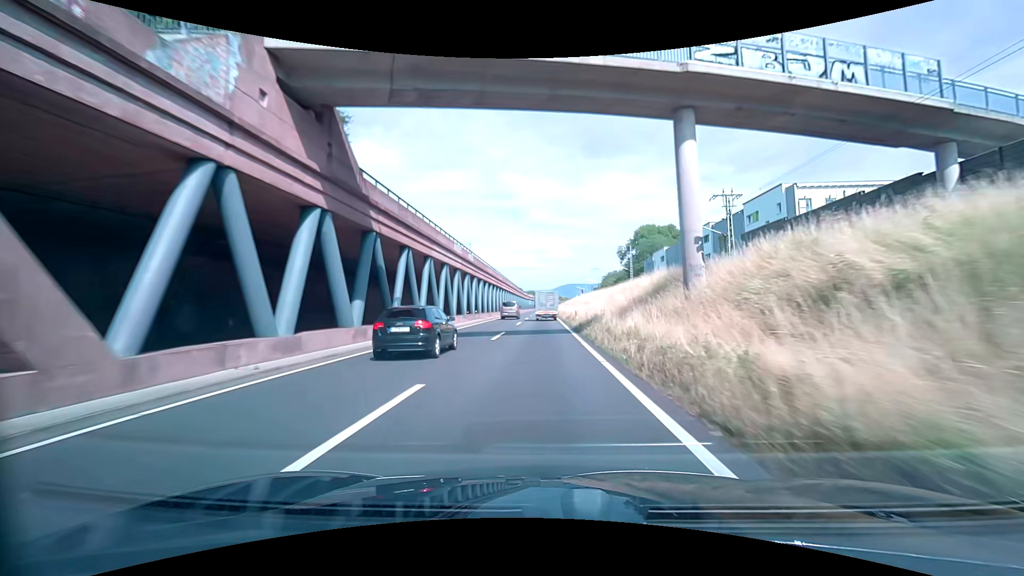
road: trunk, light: Day
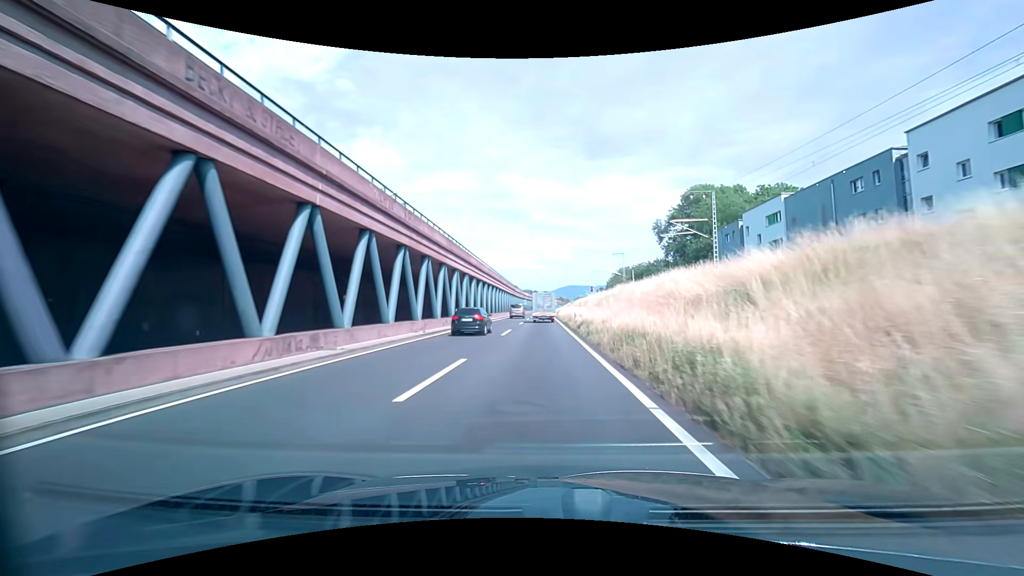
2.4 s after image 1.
(0.0, +49.4) m; 0°
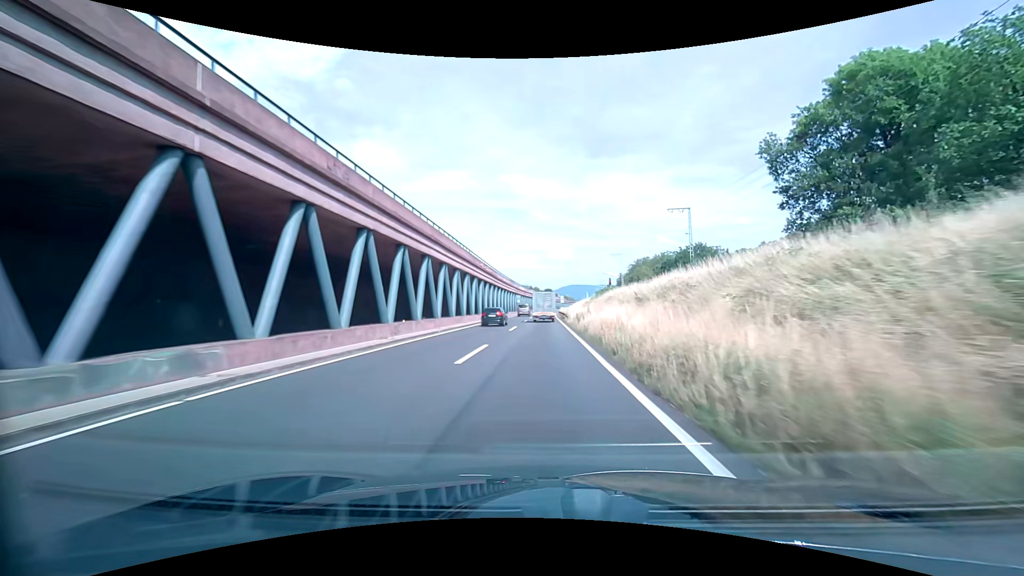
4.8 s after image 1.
(0.0, +49.2) m; 0°
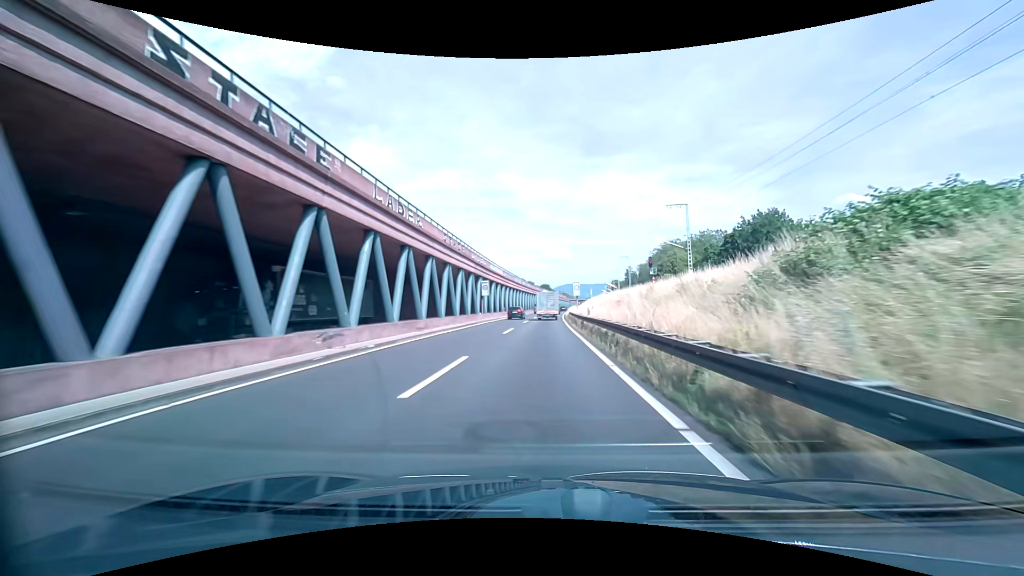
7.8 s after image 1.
(-0.1, +58.5) m; 0°
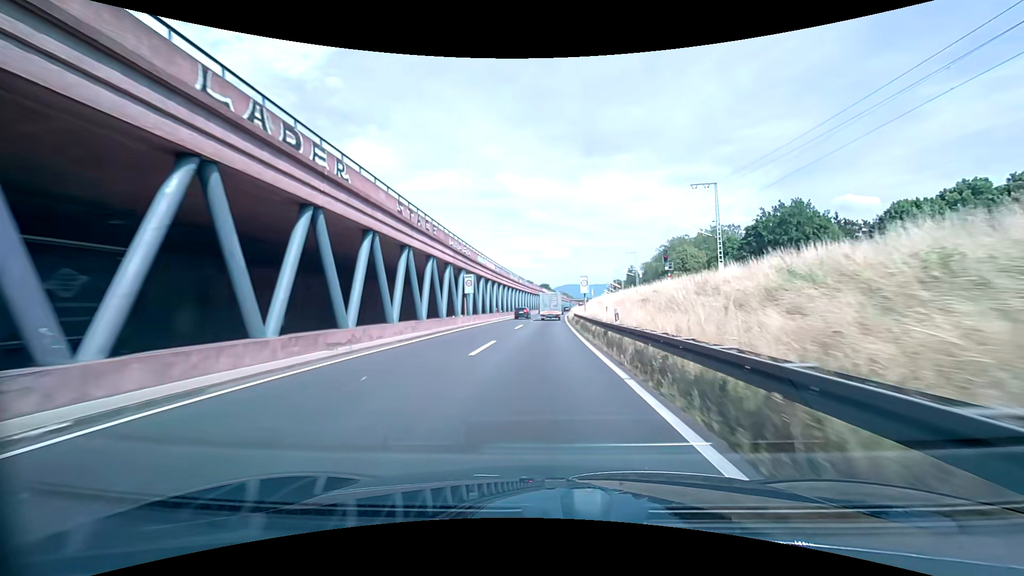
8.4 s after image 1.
(0.0, +11.2) m; 0°
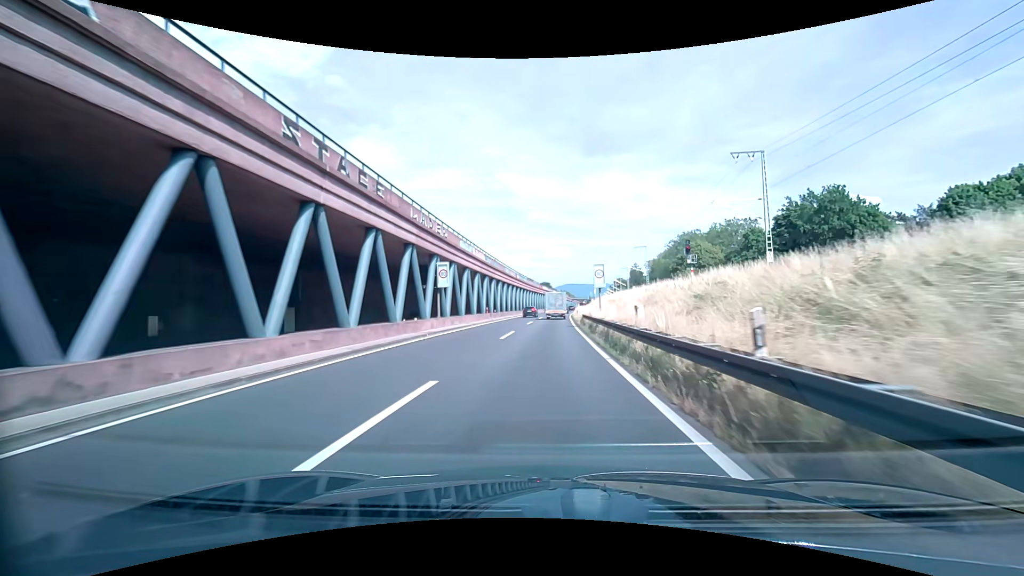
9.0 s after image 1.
(0.0, +11.1) m; 0°
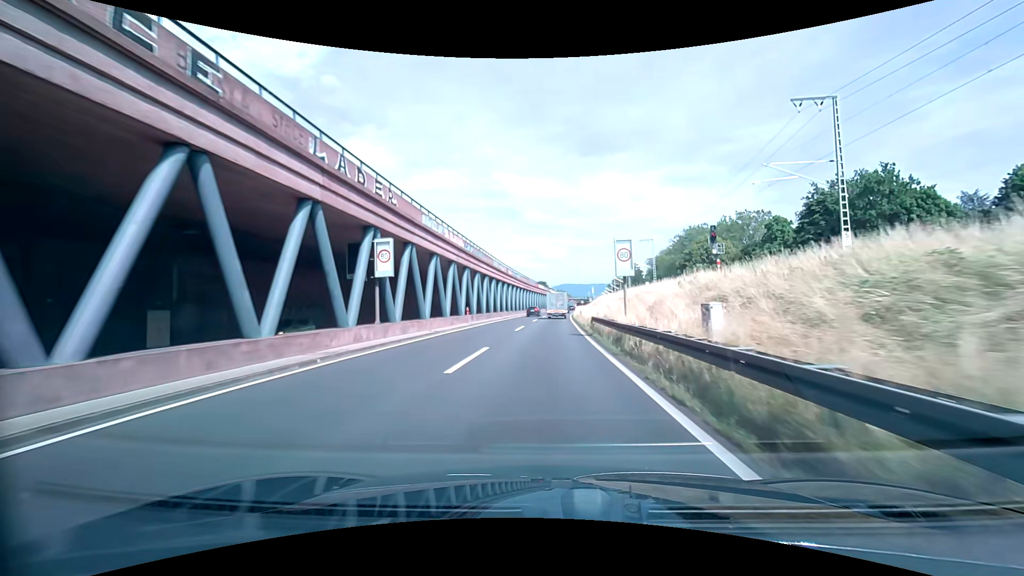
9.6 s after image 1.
(0.0, +11.1) m; 0°
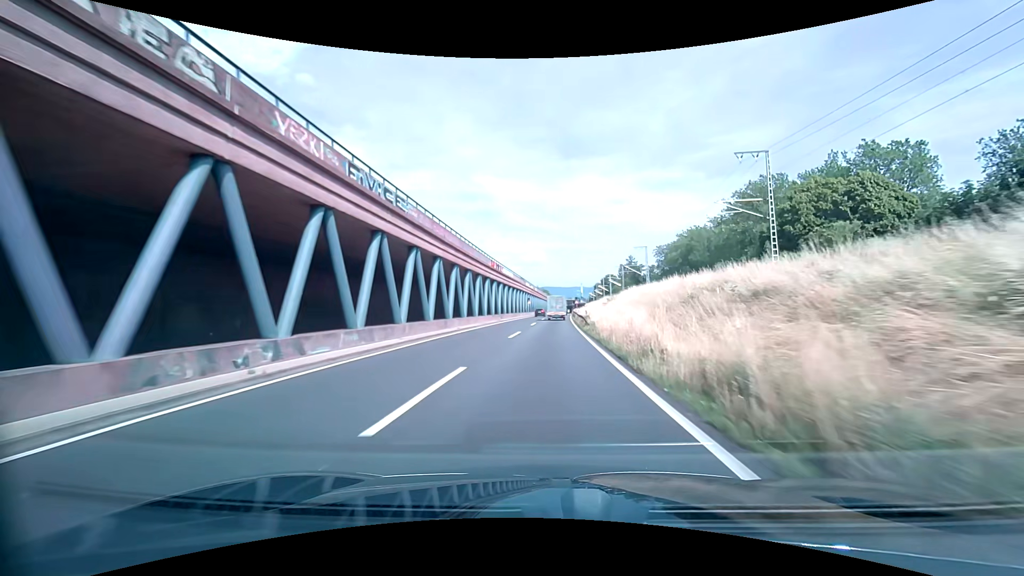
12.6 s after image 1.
(+1.3, +59.1) m; +2°
(0, +10) (0, +20) (0, +30) (+1, +40) (+1, +50) (+1, +60) (+2, +70) (+2, +80) (+3, +90) (+3, +100) m
